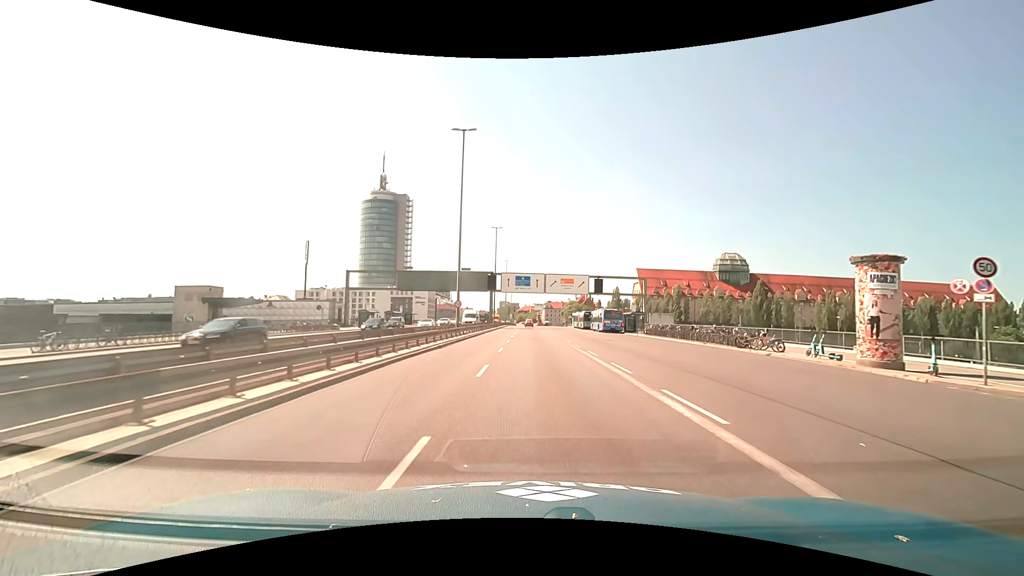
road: trunk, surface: asphalt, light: Day
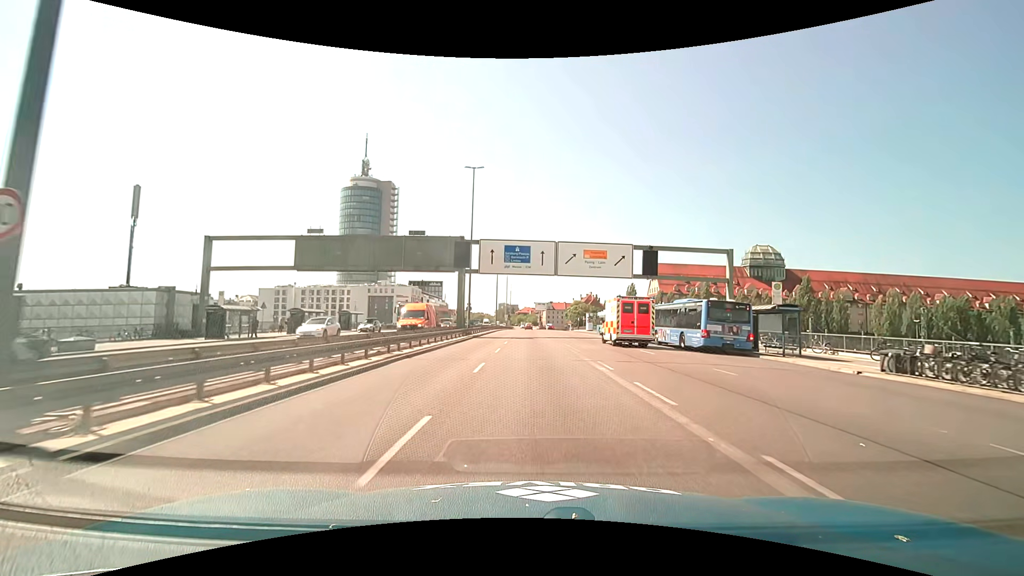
(+0.1, +34.7) m; 0°
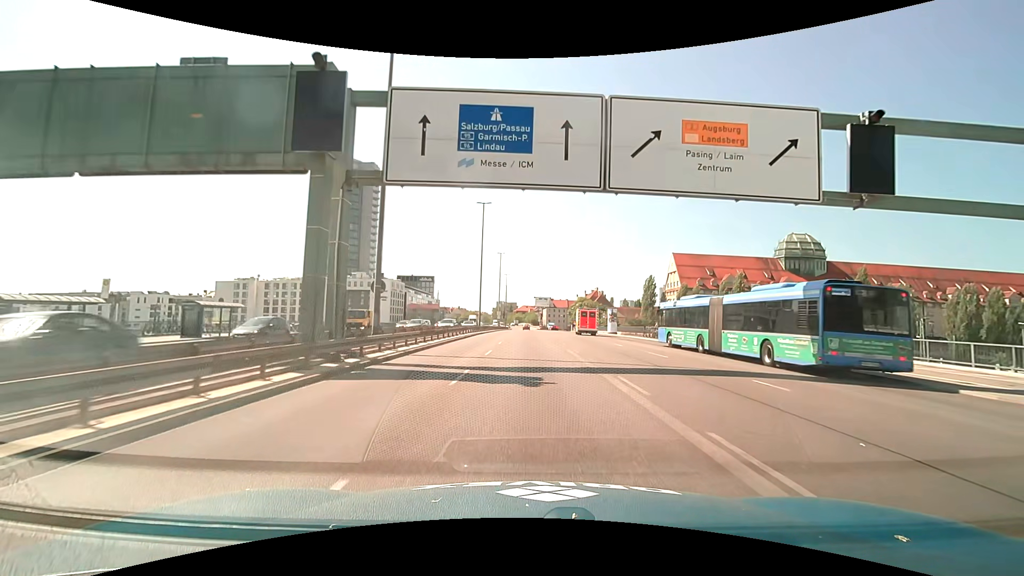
(0.0, +30.0) m; 0°
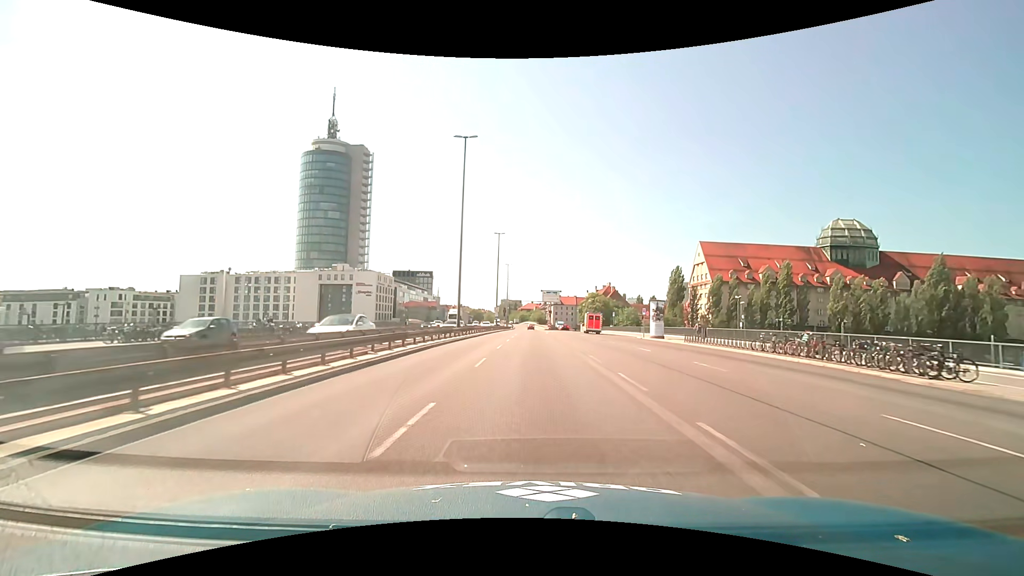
(-0.2, +23.5) m; 0°
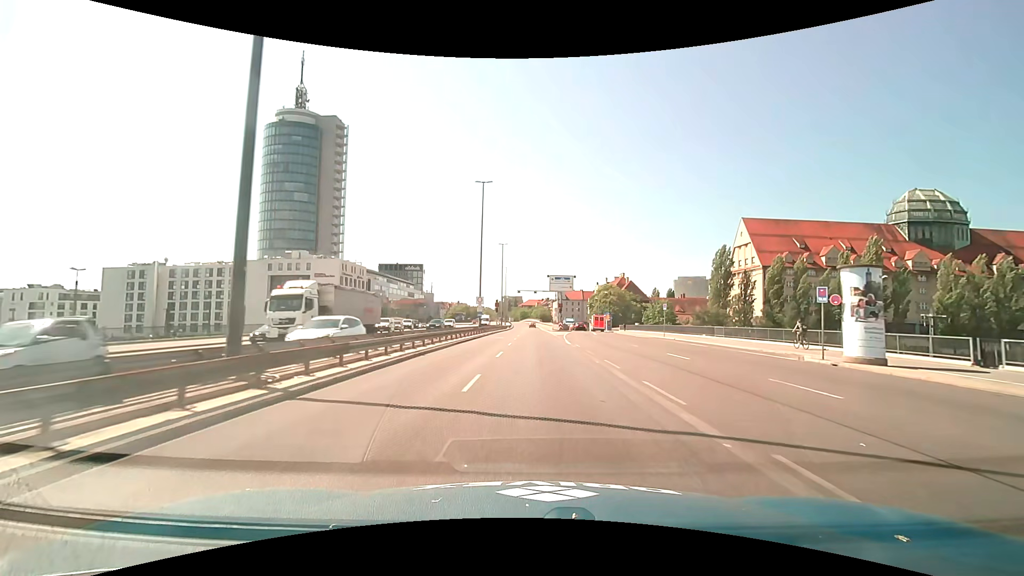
(-0.3, +31.6) m; -1°
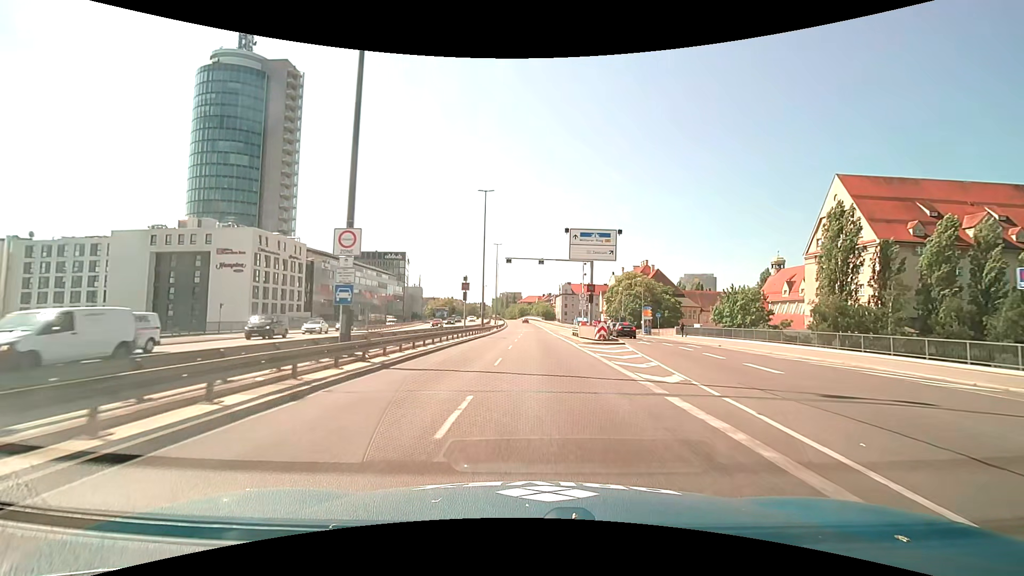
(0.0, +39.8) m; 0°
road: trunk_link
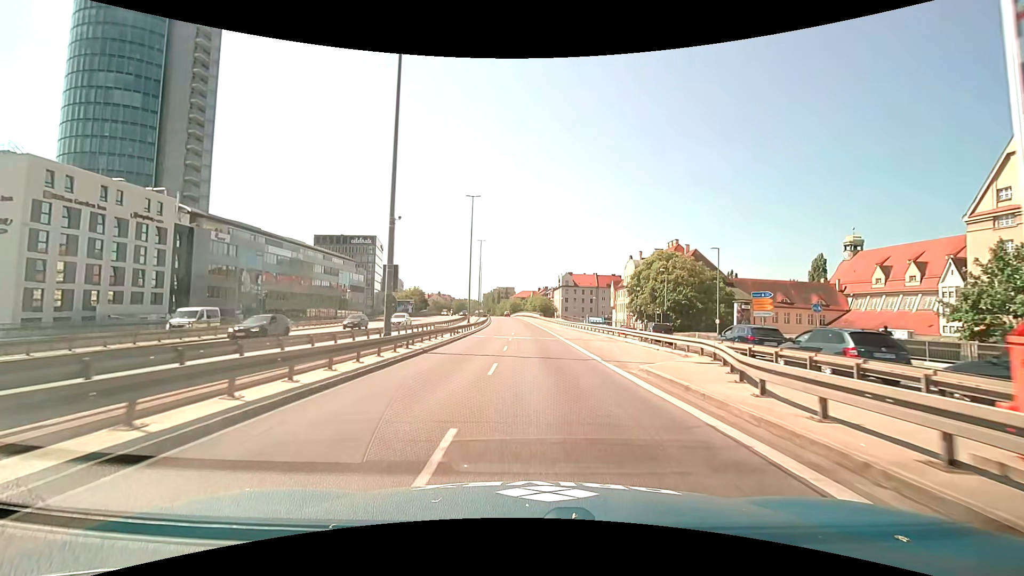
(+0.1, +38.5) m; +1°
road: trunk
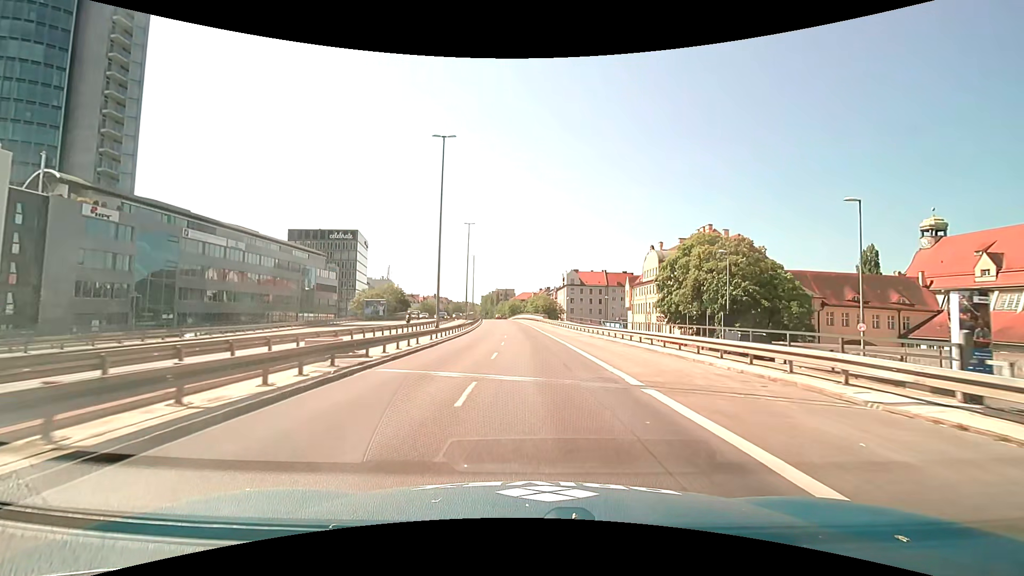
(0.0, +22.6) m; 0°
(0, +10) (0, +20) (0, +30) (0, +40) (-1, +50) (-1, +60) (-2, +70) (-2, +80) (-3, +90) (-4, +100) m
